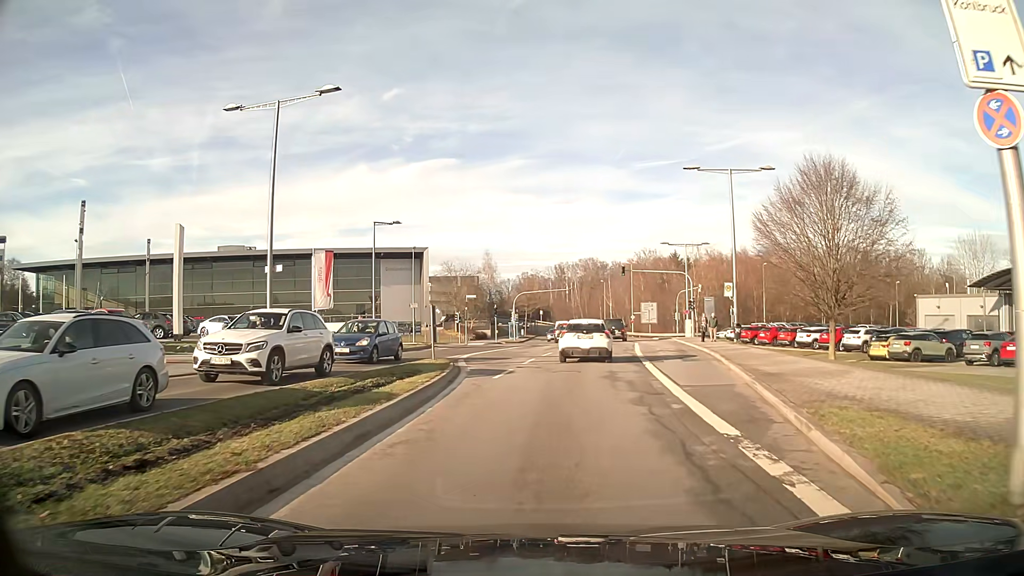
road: secondary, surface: asphalt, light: Day
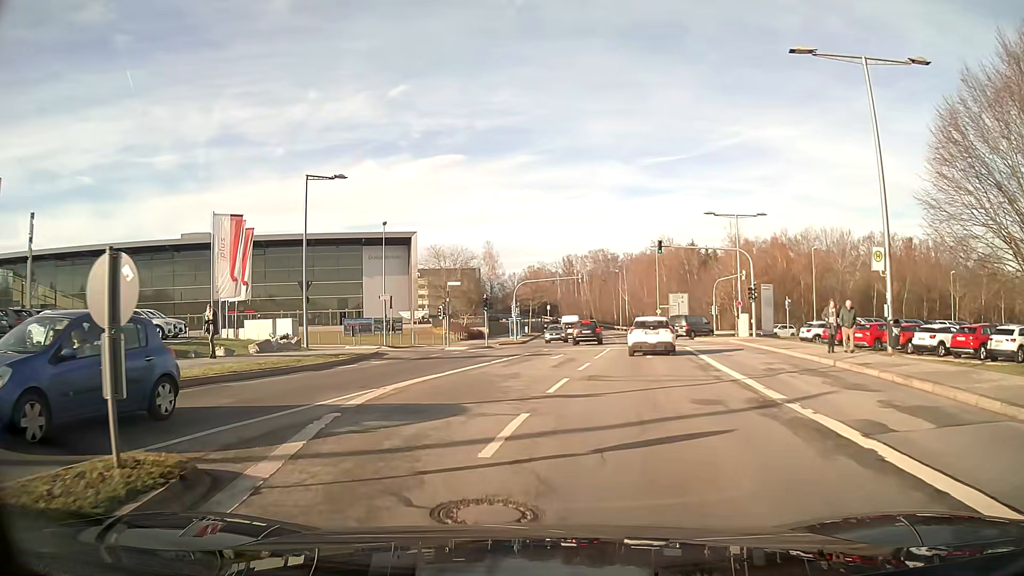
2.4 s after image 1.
(+0.1, +15.8) m; -2°
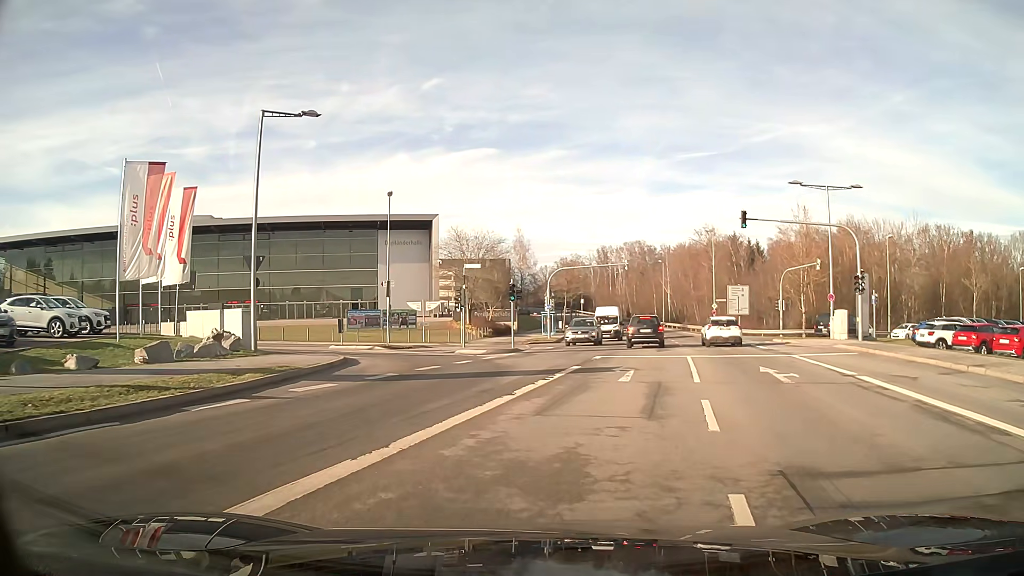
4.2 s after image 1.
(-0.3, +10.6) m; -1°
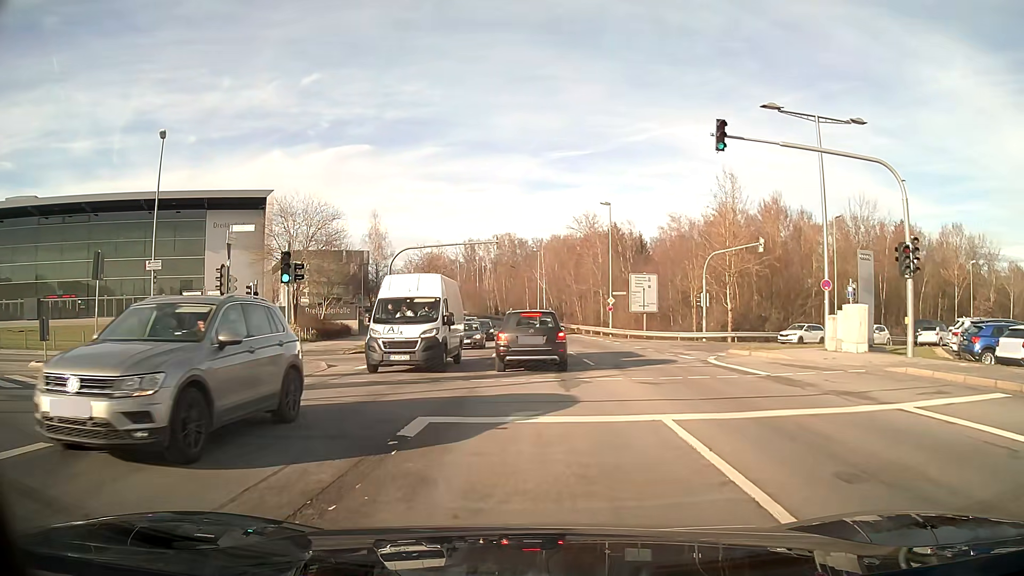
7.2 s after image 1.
(+1.6, +15.1) m; +10°
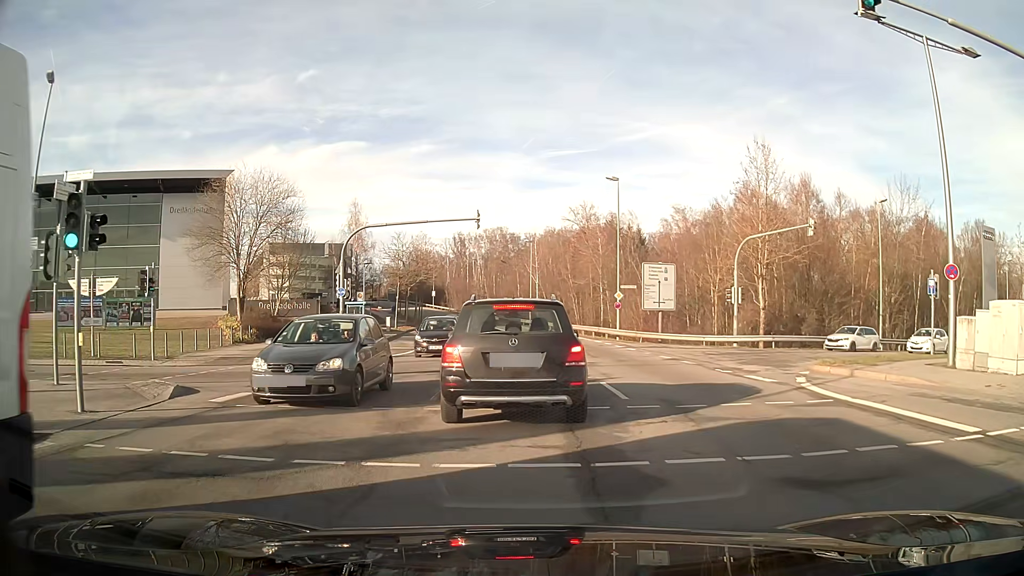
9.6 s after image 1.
(+0.1, +8.7) m; 0°
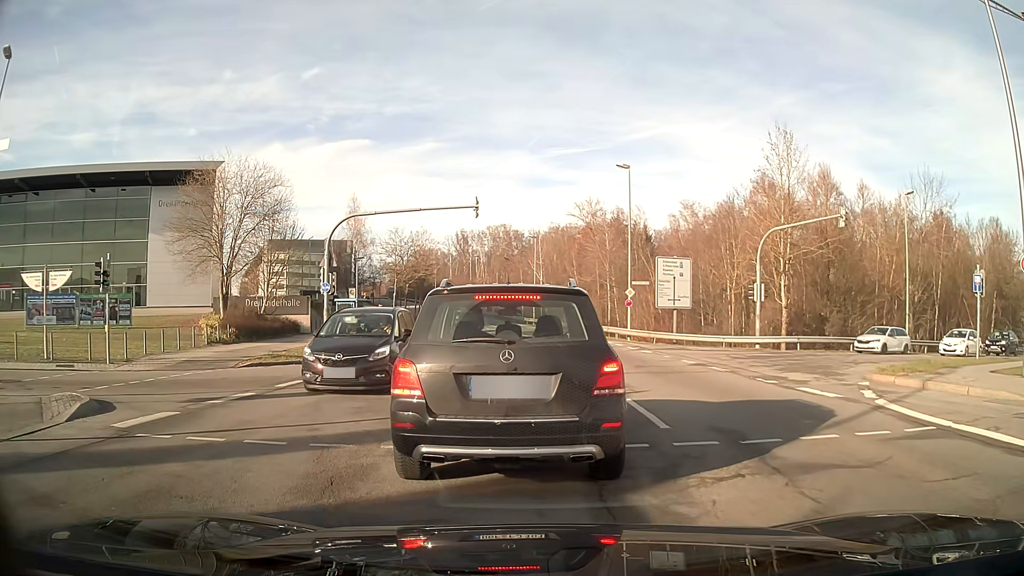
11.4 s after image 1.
(0.0, +3.0) m; 0°
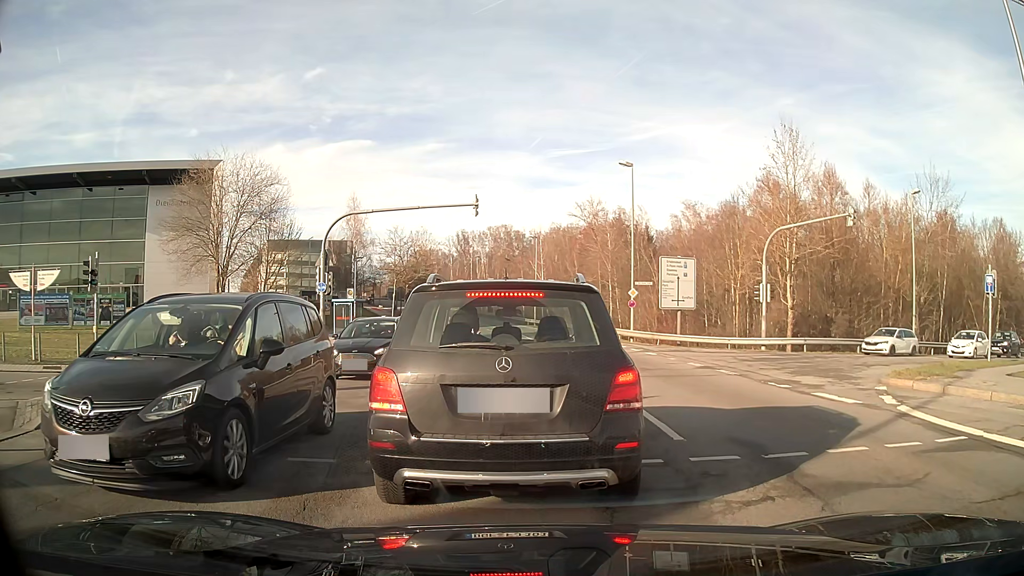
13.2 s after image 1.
(0.0, +0.7) m; 0°
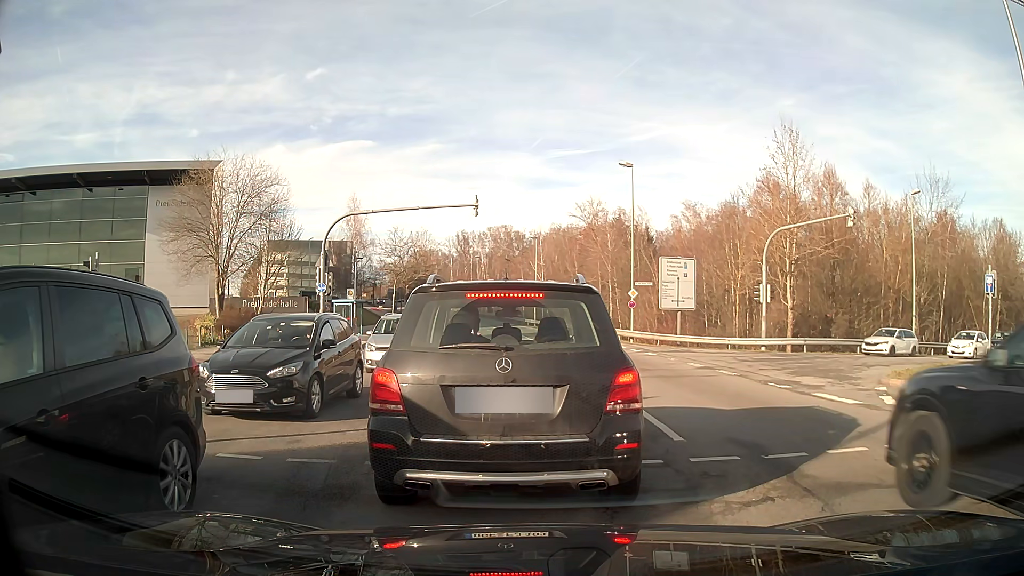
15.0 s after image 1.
(0.0, +0.1) m; 0°
